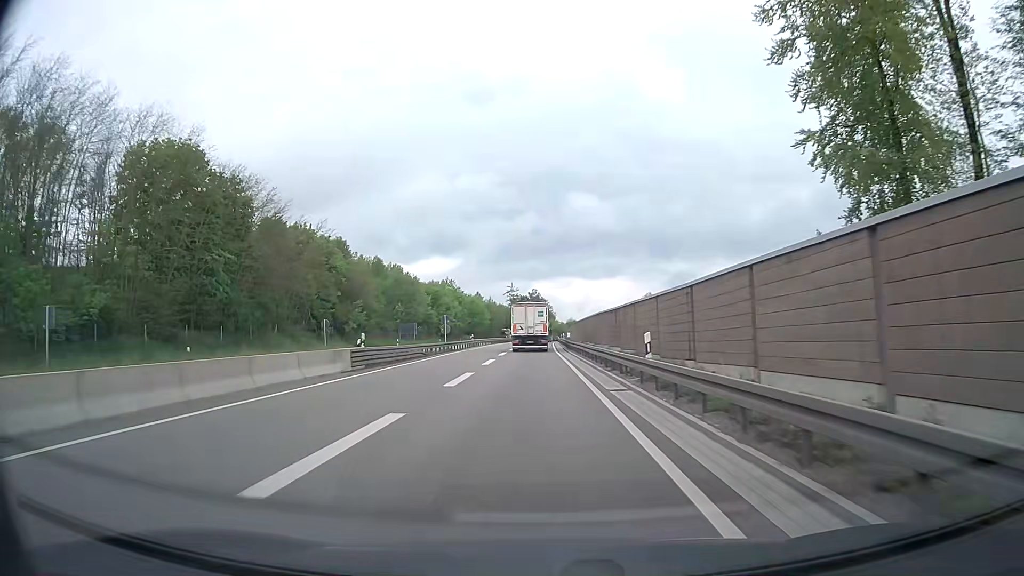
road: trunk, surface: asphalt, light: Day
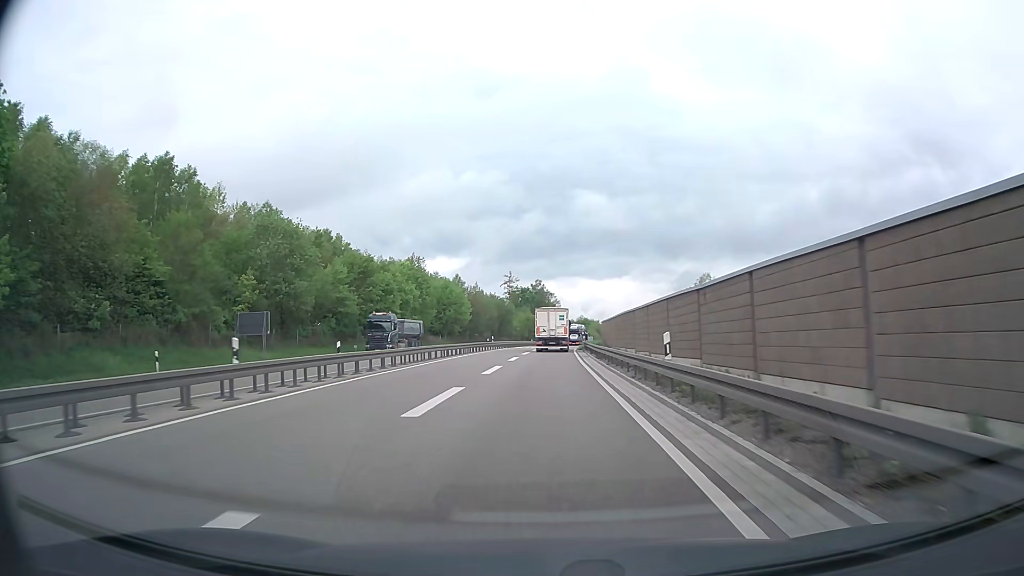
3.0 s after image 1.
(-0.5, +54.7) m; -1°
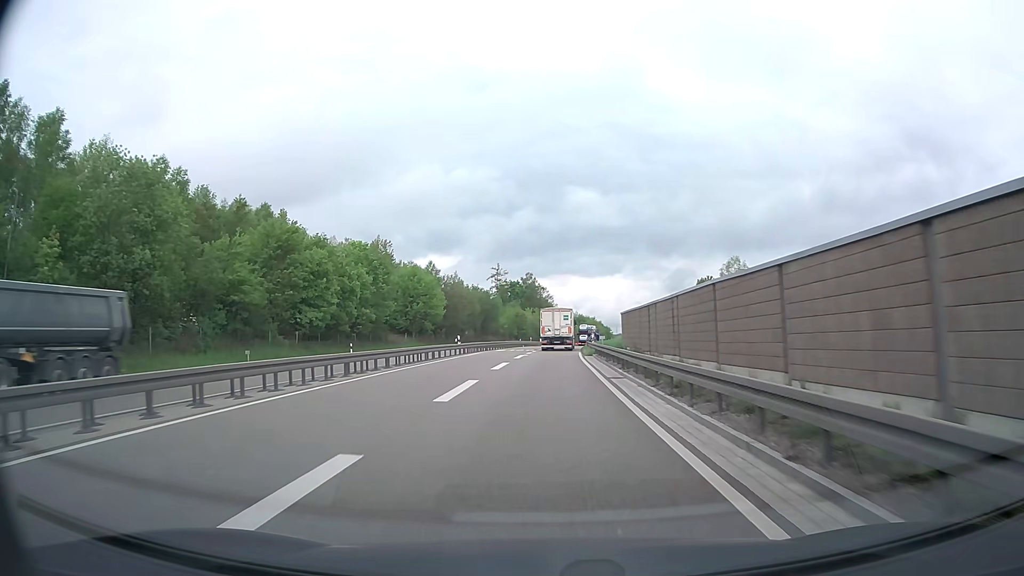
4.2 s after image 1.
(+0.1, +21.6) m; +1°
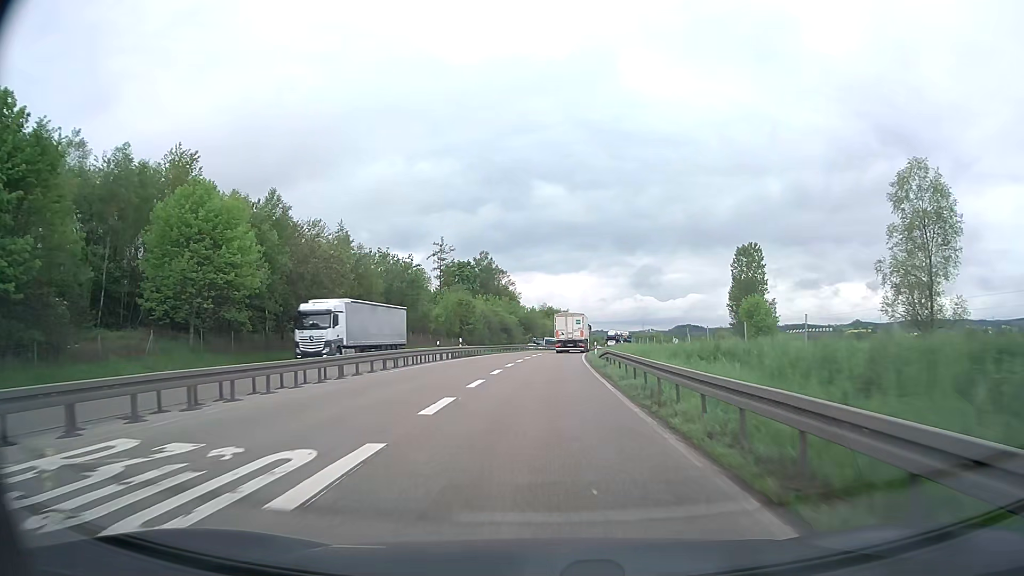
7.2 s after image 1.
(+1.1, +54.2) m; +3°
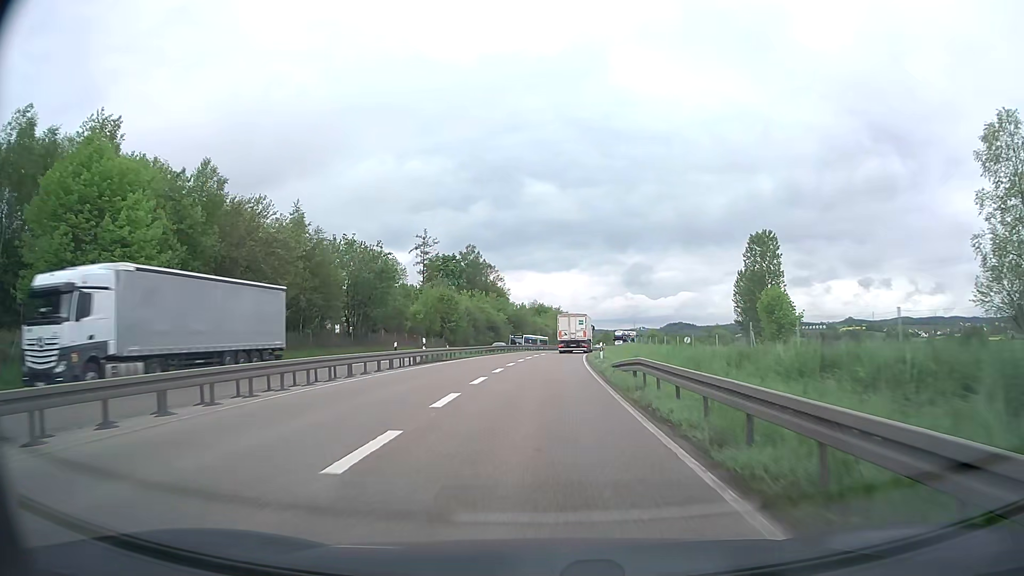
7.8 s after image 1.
(+0.1, +10.8) m; +1°
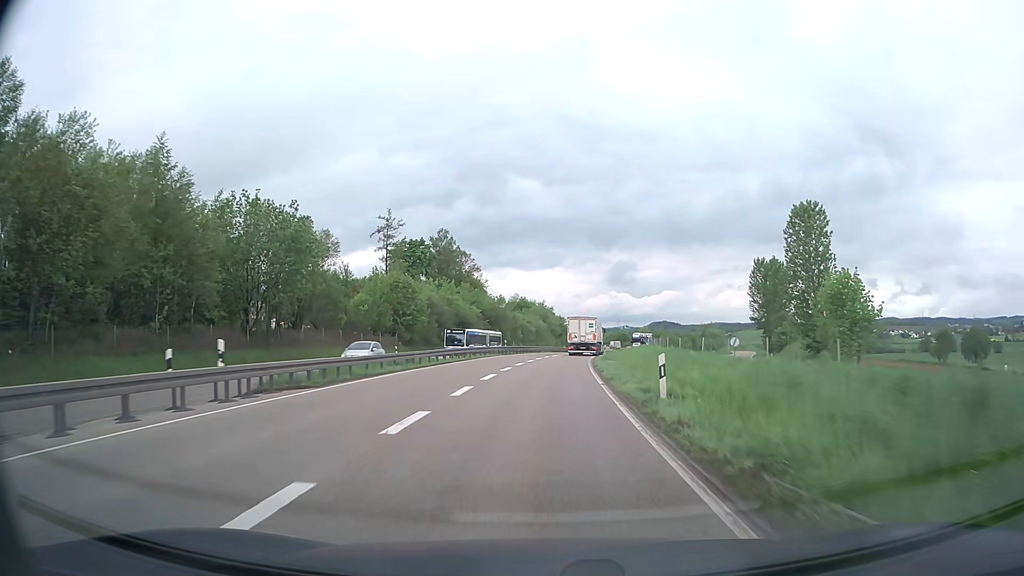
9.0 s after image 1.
(+0.2, +21.2) m; +1°
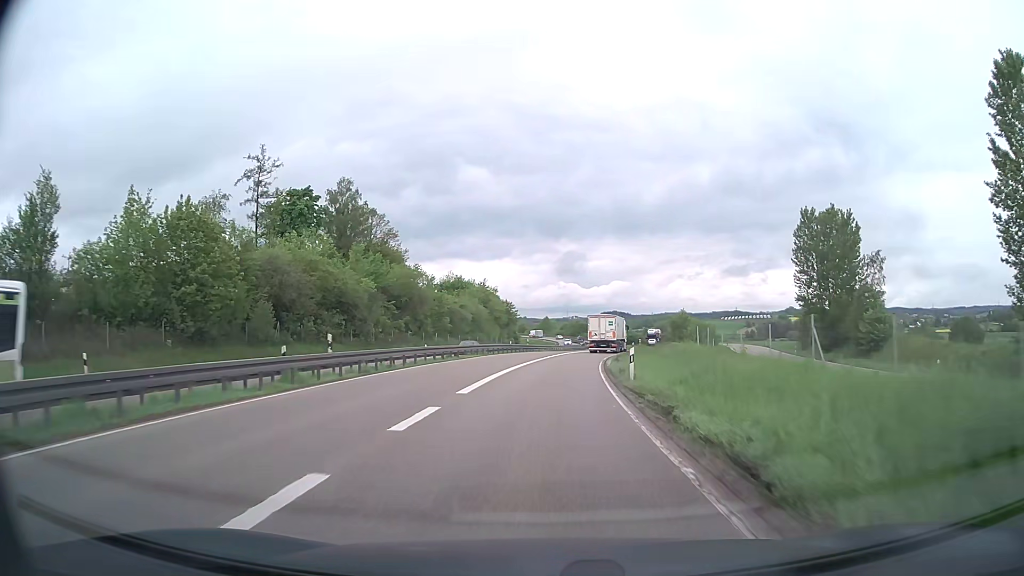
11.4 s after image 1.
(+1.3, +41.7) m; +4°
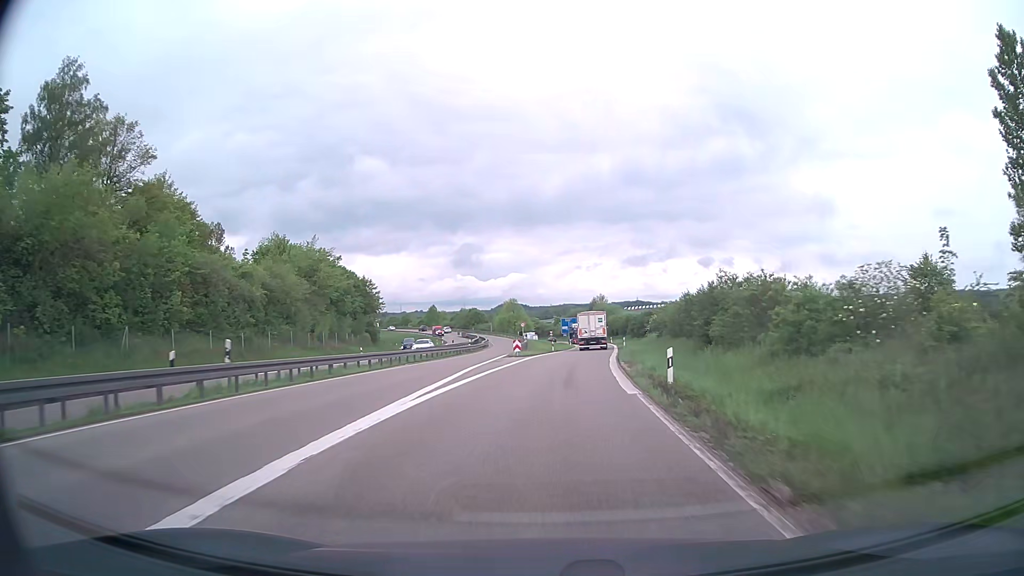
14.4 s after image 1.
(+3.4, +52.2) m; +8°
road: trunk_link
(0, +10) (+1, +20) (+1, +30) (+2, +40) (+3, +50) (+4, +60) (+5, +70) (+6, +80) (+7, +90) (+8, +100) m
